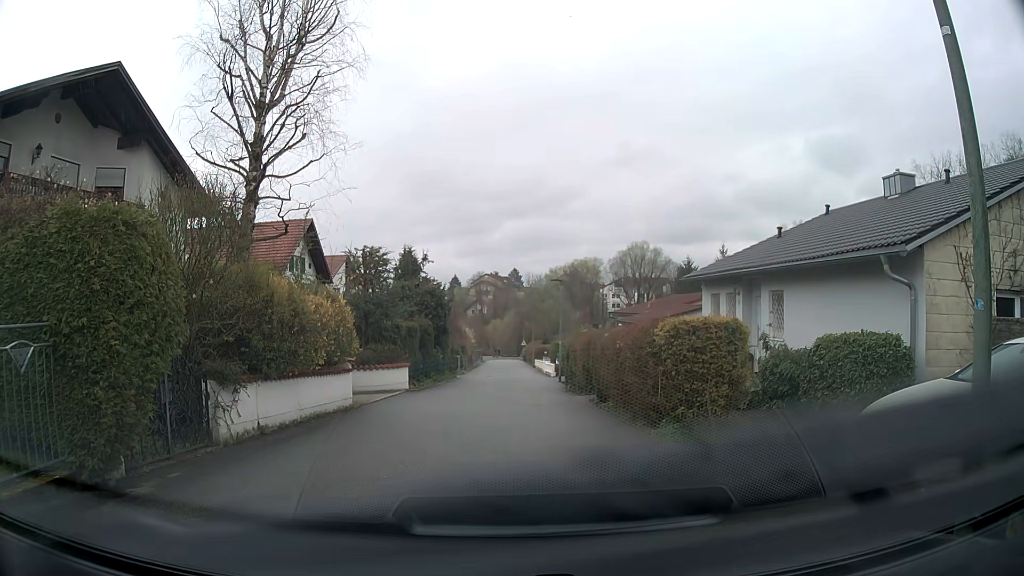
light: Day
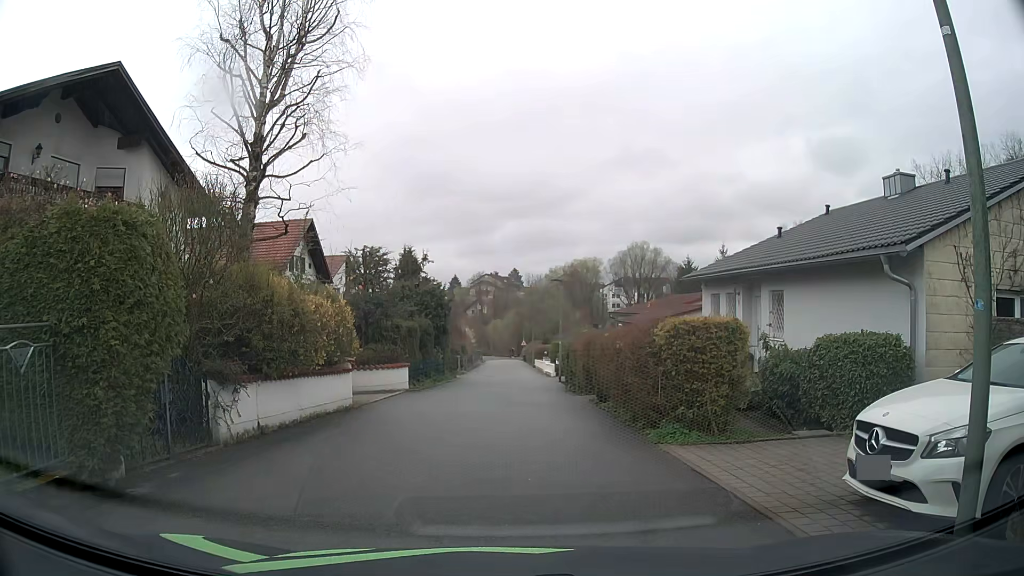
(0.0, 0.0) m; 0°
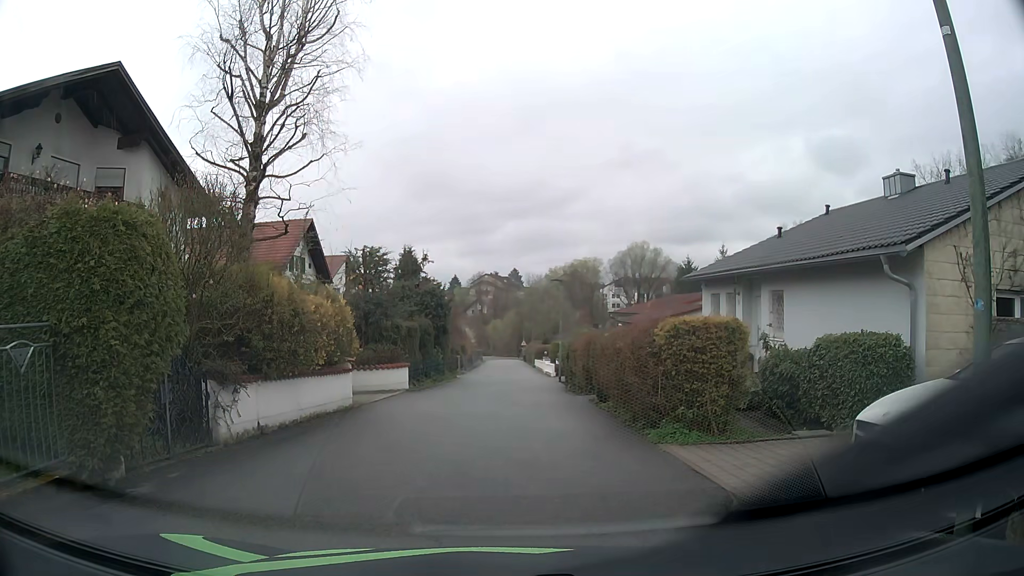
(0.0, 0.0) m; 0°
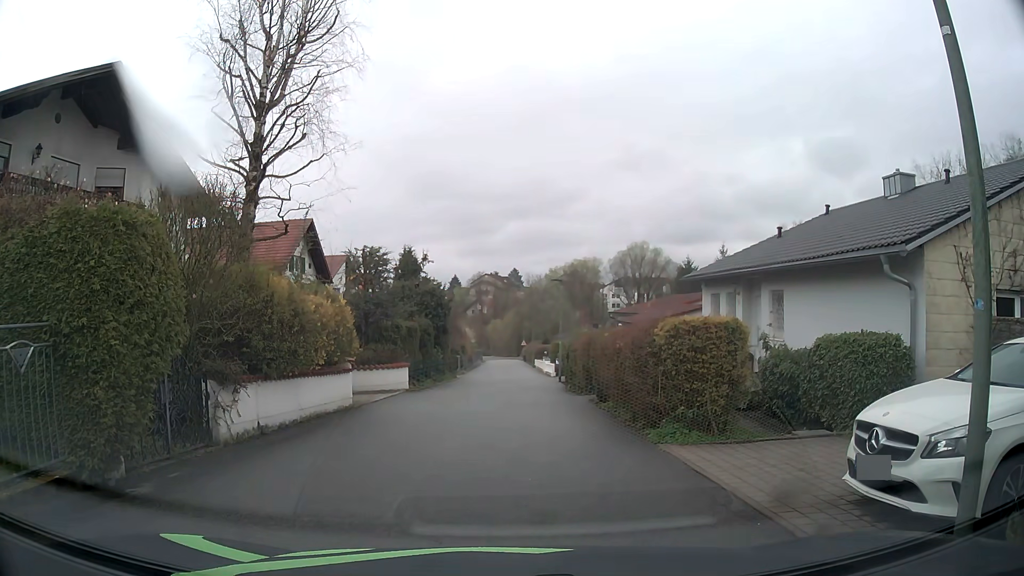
(0.0, 0.0) m; 0°
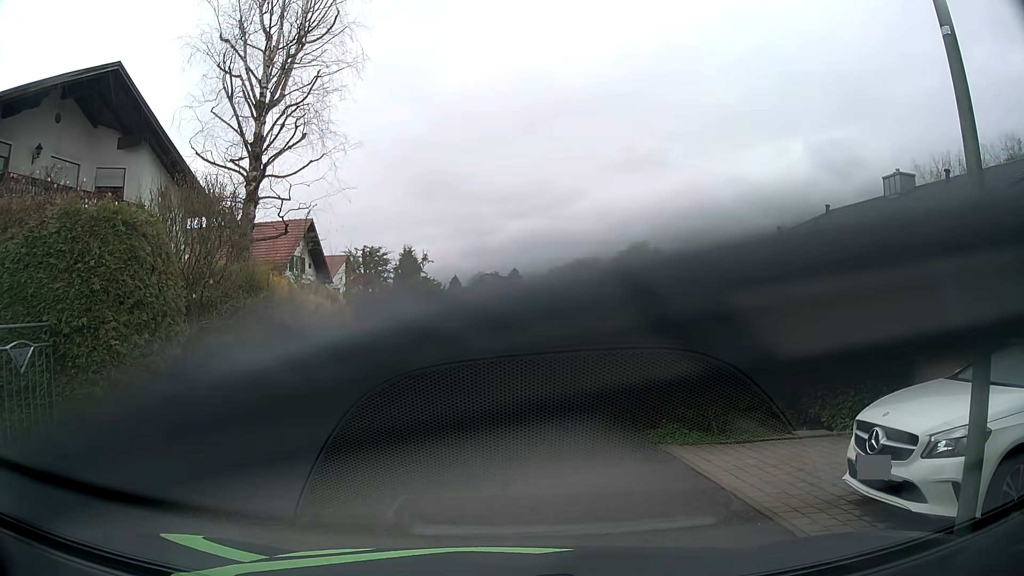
(0.0, 0.0) m; 0°
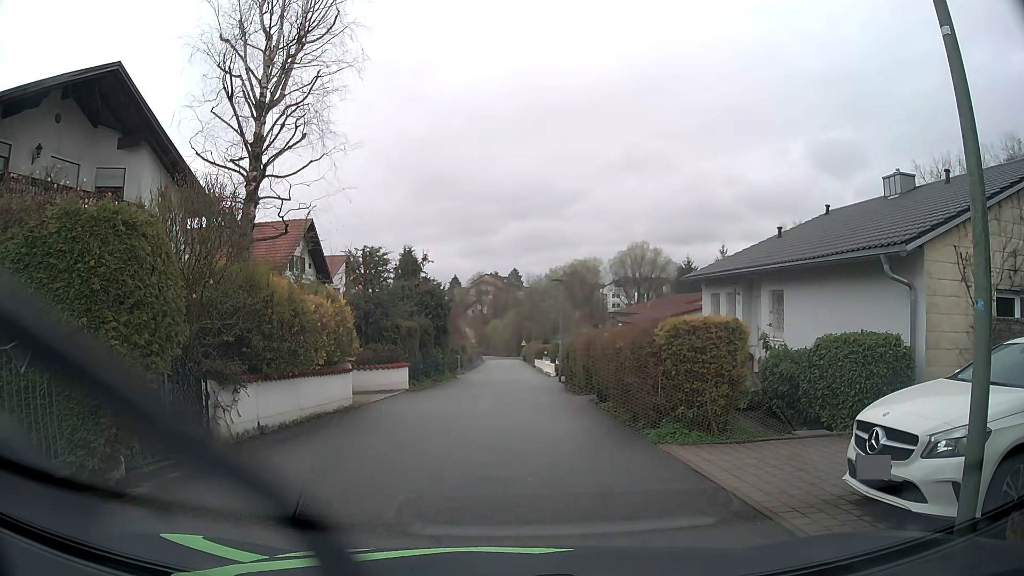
(0.0, 0.0) m; 0°
(0, +10) (0, +20) (0, +30) (+1, +40) (+1, +50) (+2, +60) (+2, +70) (+2, +80) (+3, +90) (+3, +100) m
